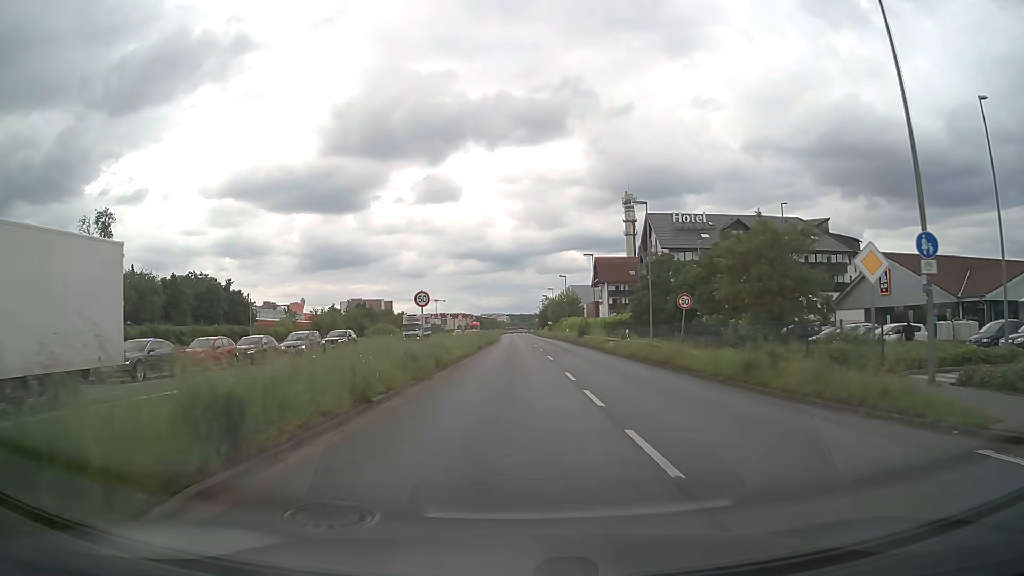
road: primary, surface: asphalt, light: Day
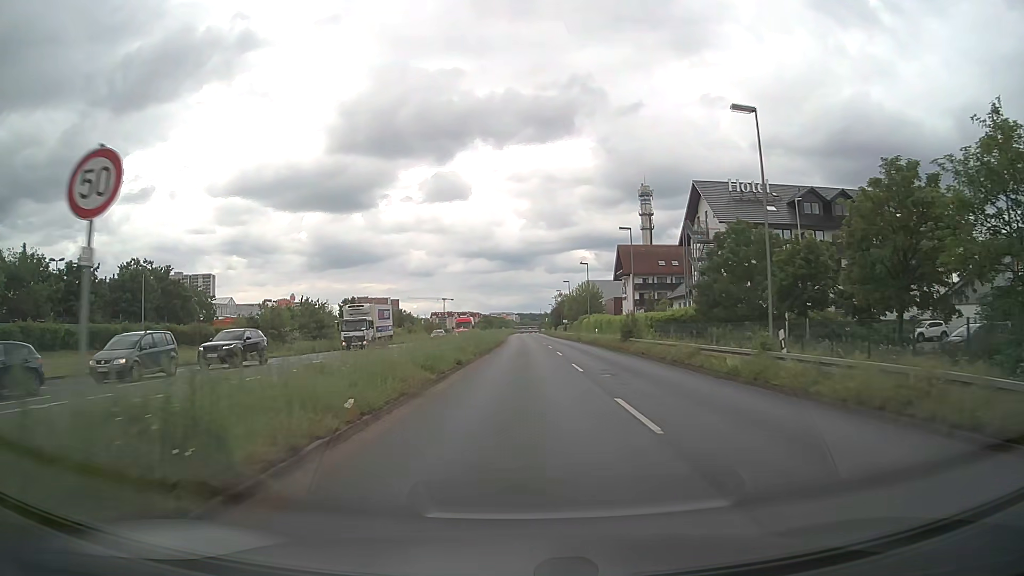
(-0.3, +21.2) m; -1°
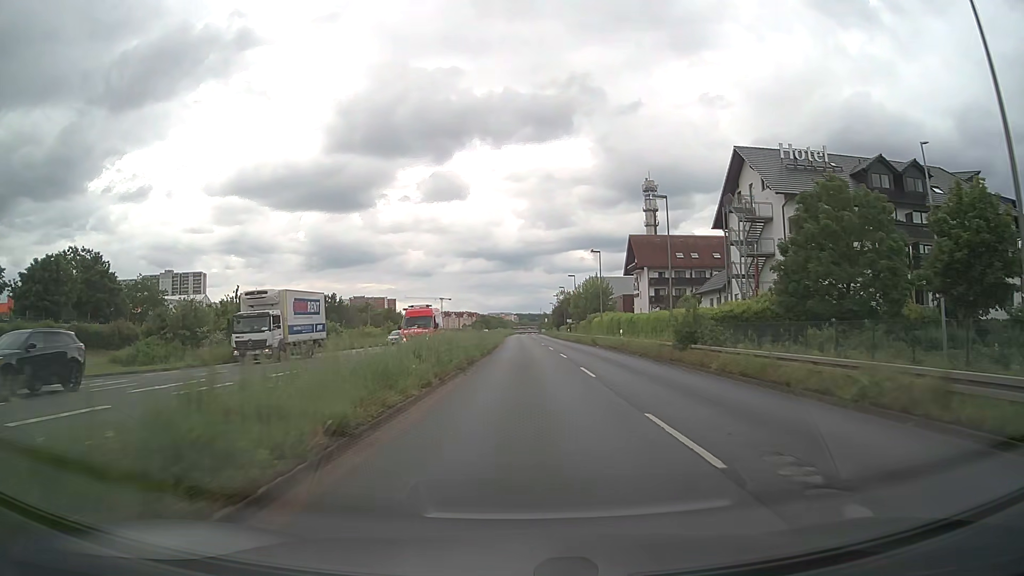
(0.0, +15.0) m; 0°
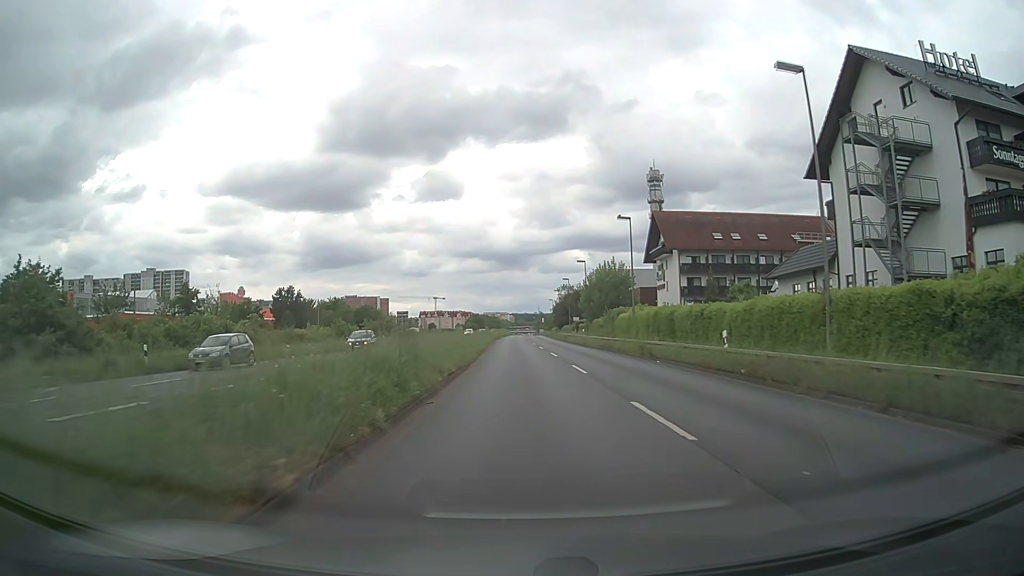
(+0.1, +23.9) m; 0°
